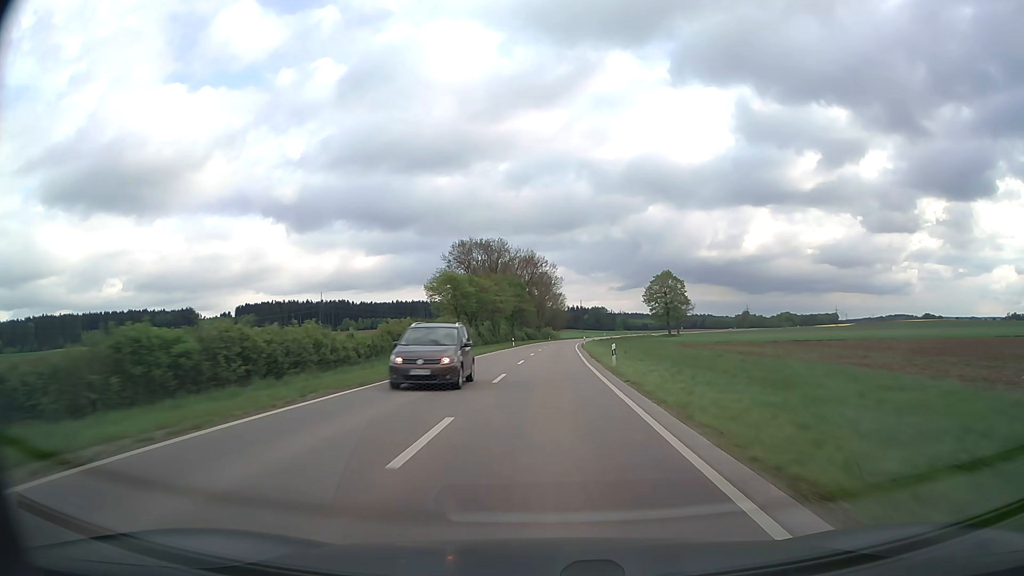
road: secondary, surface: asphalt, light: Day
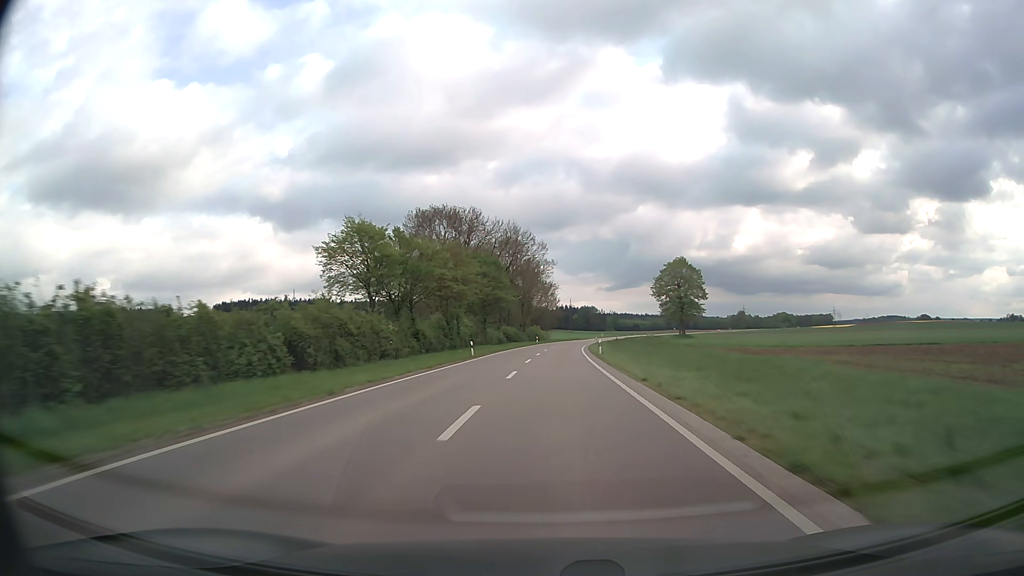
(+0.2, +34.2) m; +1°
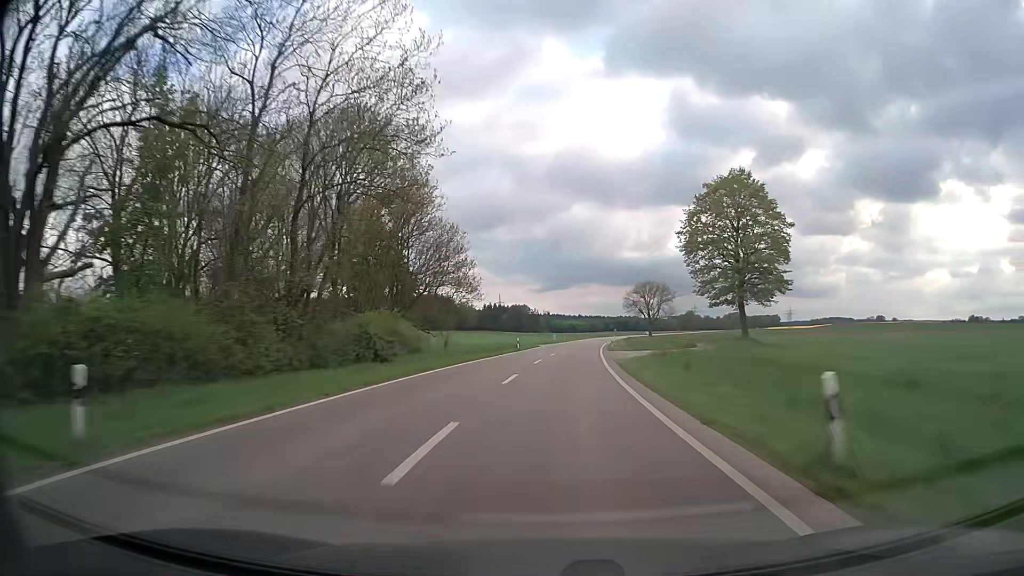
(+3.6, +86.1) m; +6°
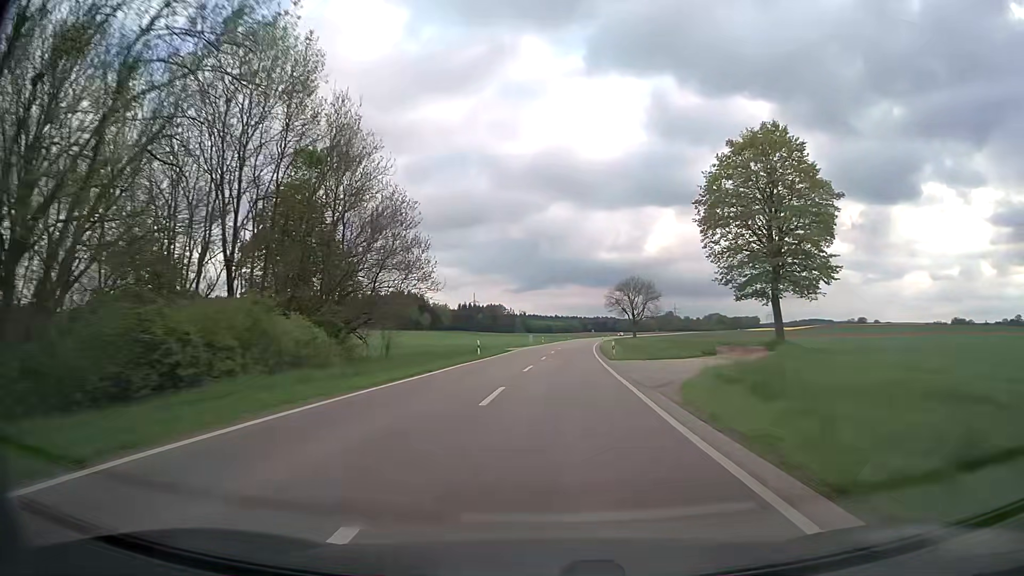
(+0.3, +17.3) m; +2°
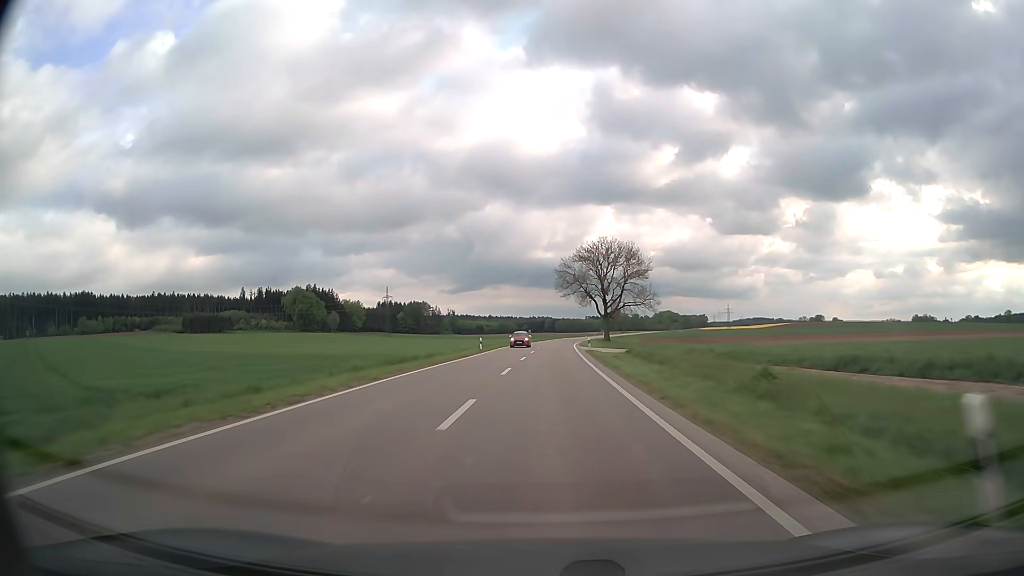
(+5.5, +86.6) m; +6°
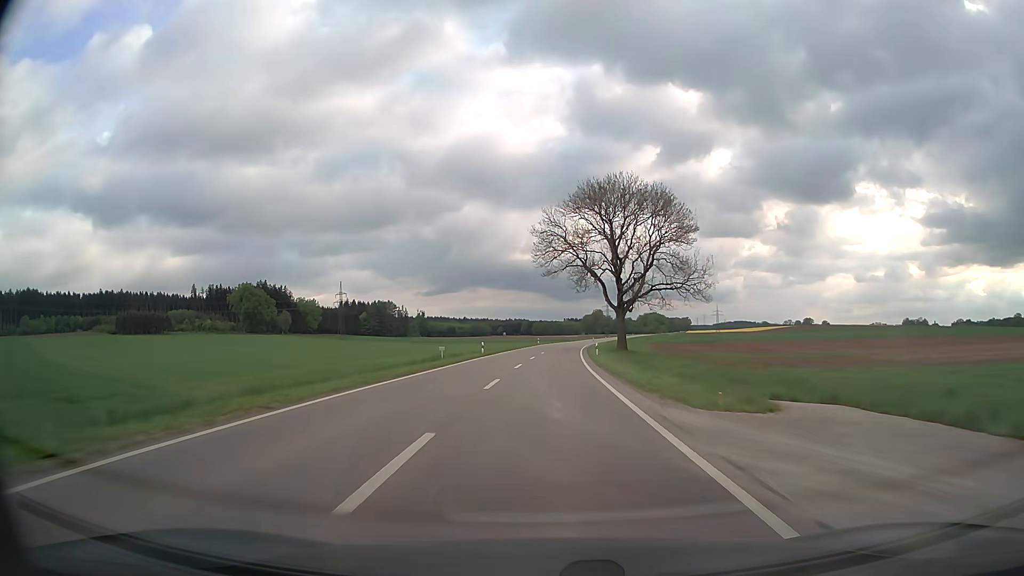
(+0.8, +52.2) m; +2°
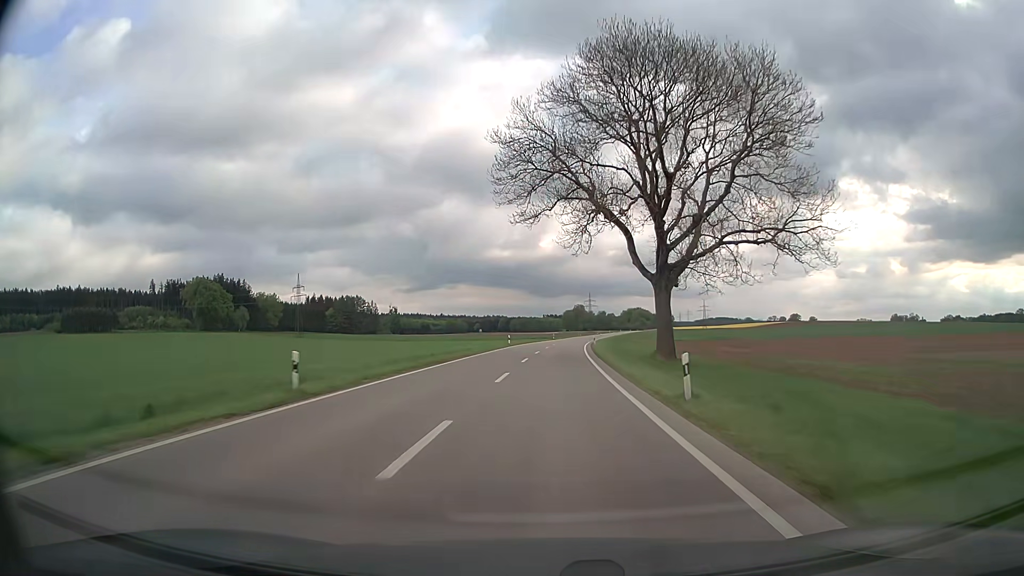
(+0.5, +34.8) m; +2°
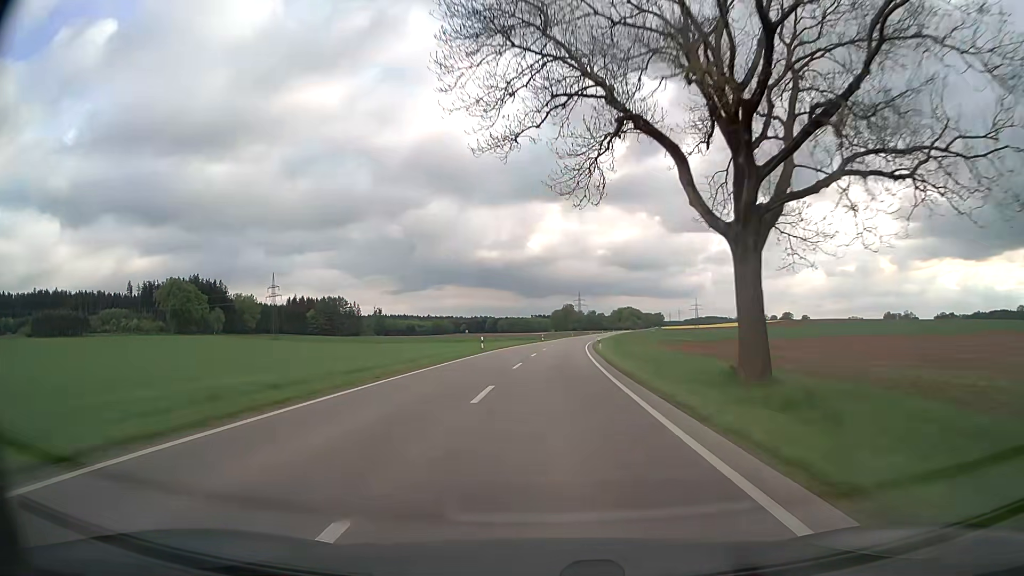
(+0.2, +17.4) m; +1°
(0, +10) (0, +20) (0, +30) (+1, +40) (+1, +50) (+2, +60) (+3, +70) (+4, +80) (+5, +90) (+6, +100) m
